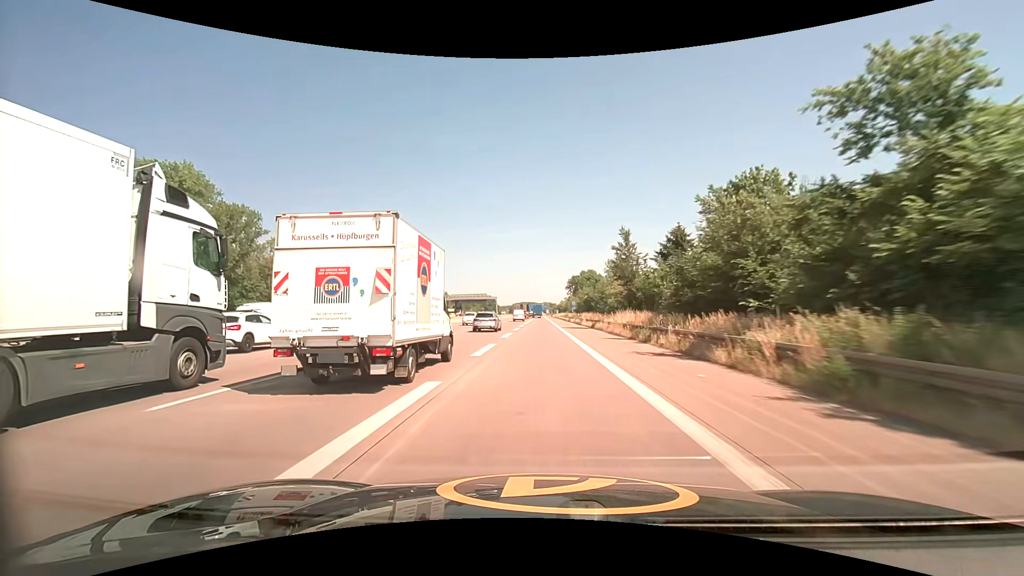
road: motorway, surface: concrete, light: Day
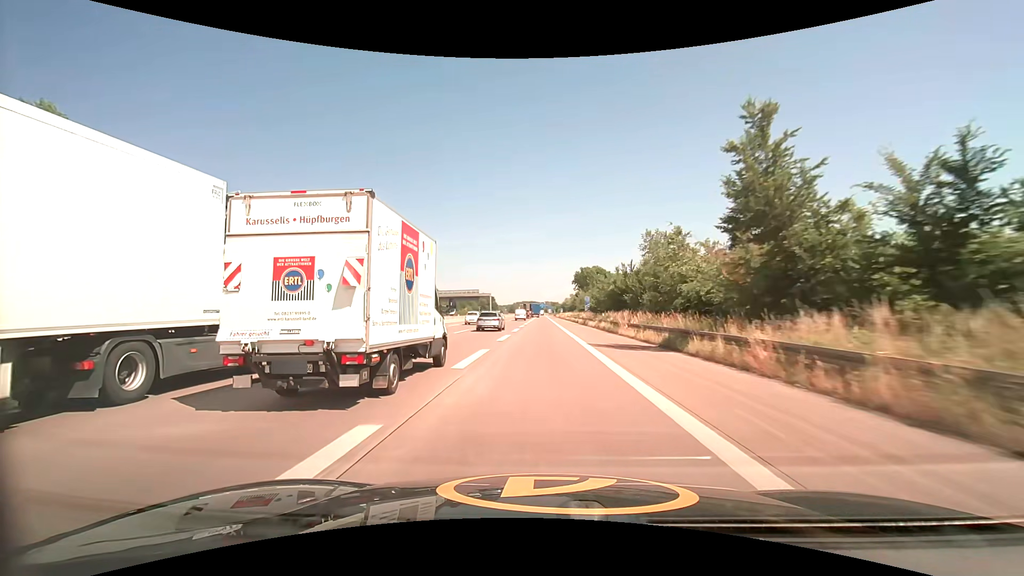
(0.0, +27.6) m; 0°
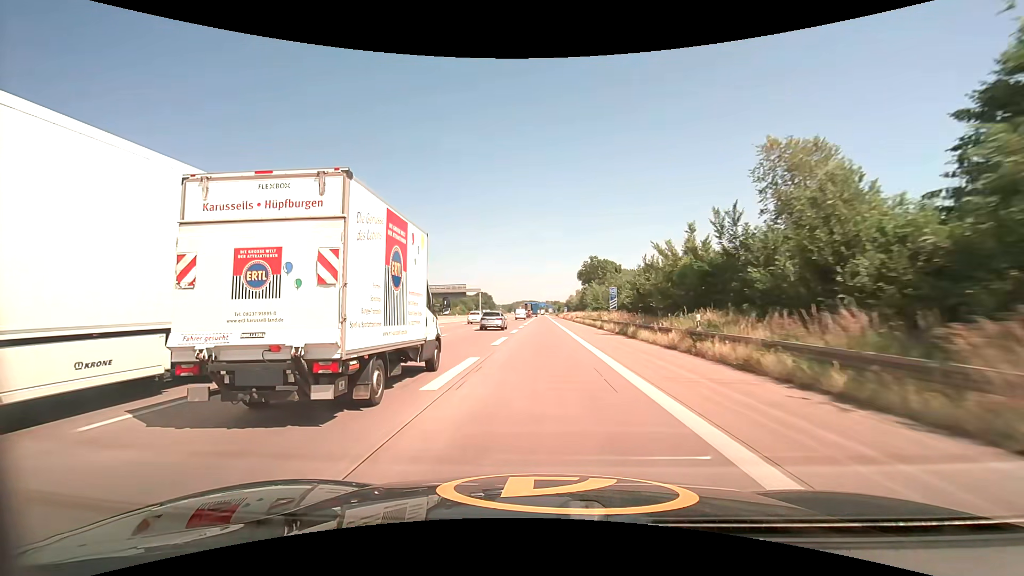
(0.0, +27.2) m; 0°
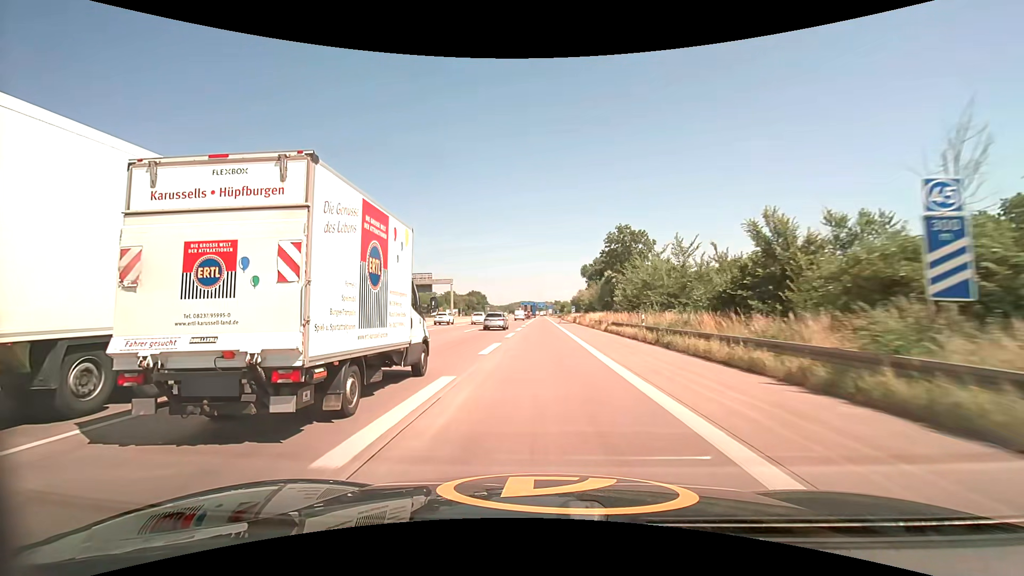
(0.0, +40.0) m; 0°
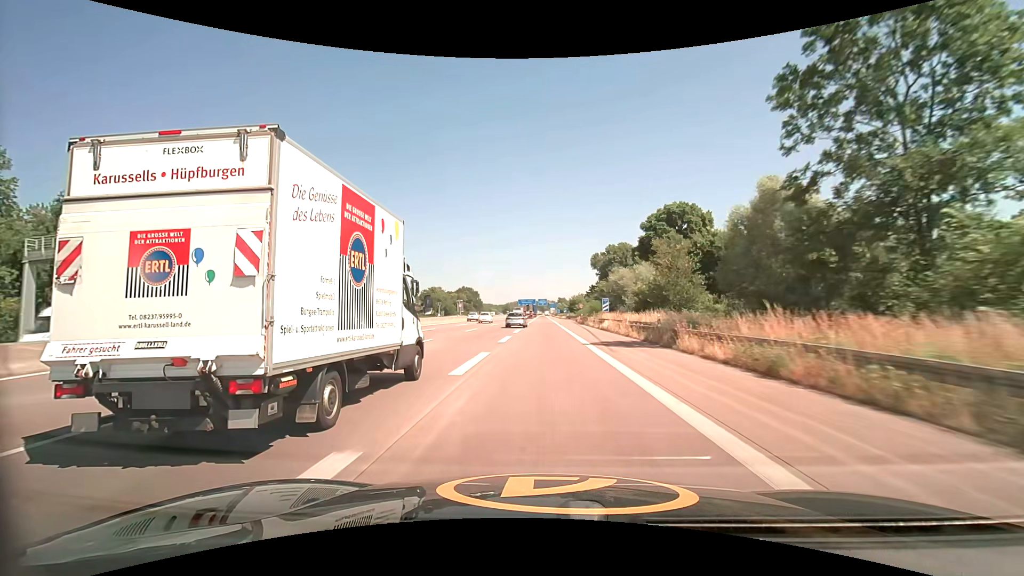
(-0.1, +53.6) m; 0°
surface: asphalt
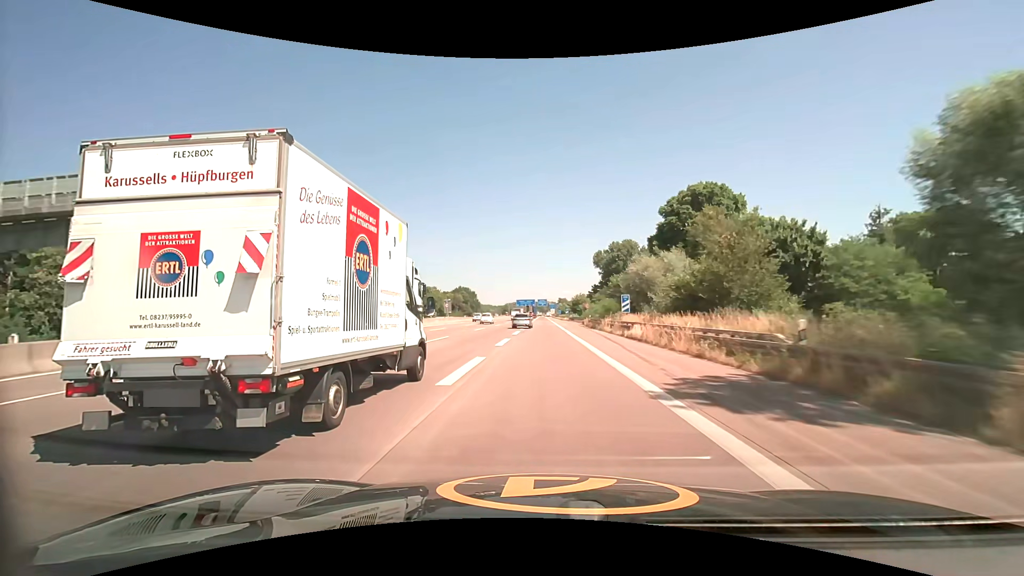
(0.0, +13.4) m; 0°
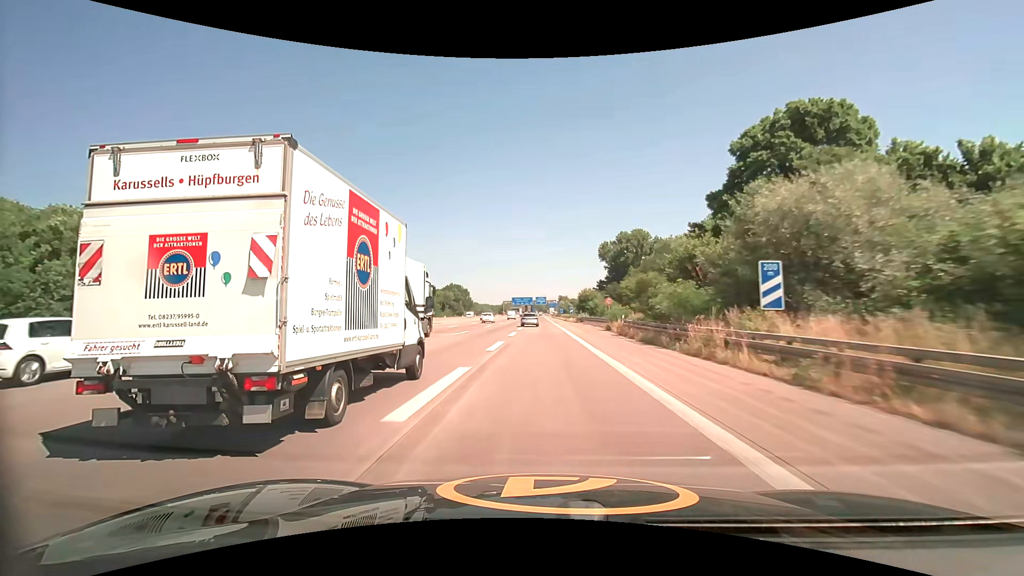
(0.0, +27.1) m; 0°
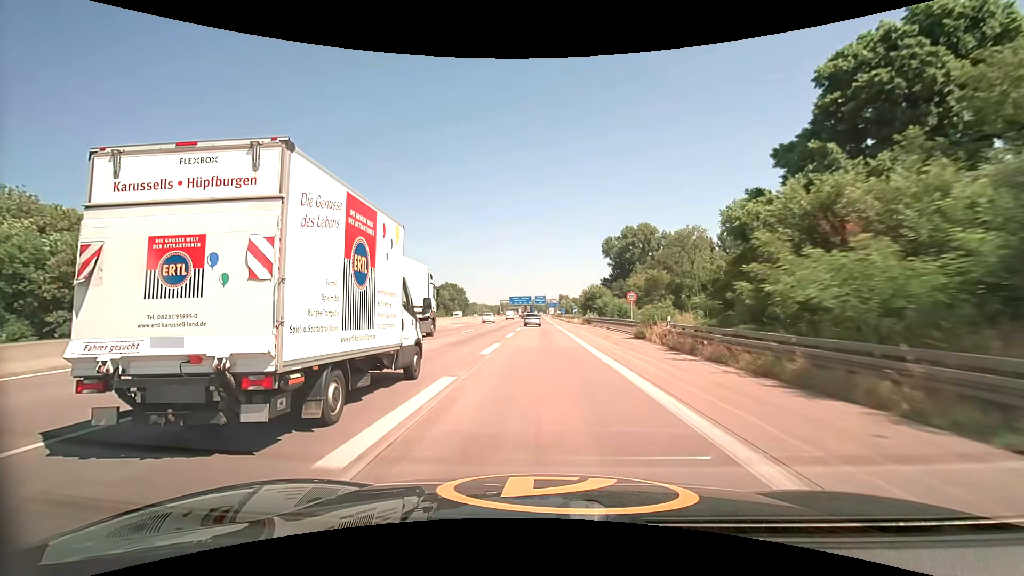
(0.0, +13.7) m; 0°
(0, +10) (0, +20) (0, +30) (0, +40) (0, +50) (0, +60) (0, +70) (0, +80) (0, +90) (0, +100) m
